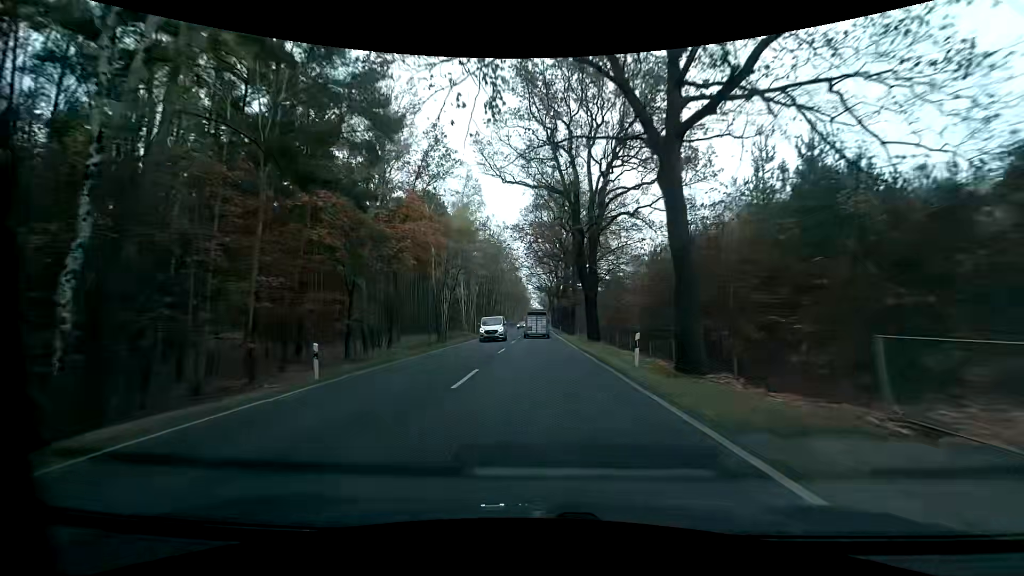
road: primary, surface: asphalt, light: Day
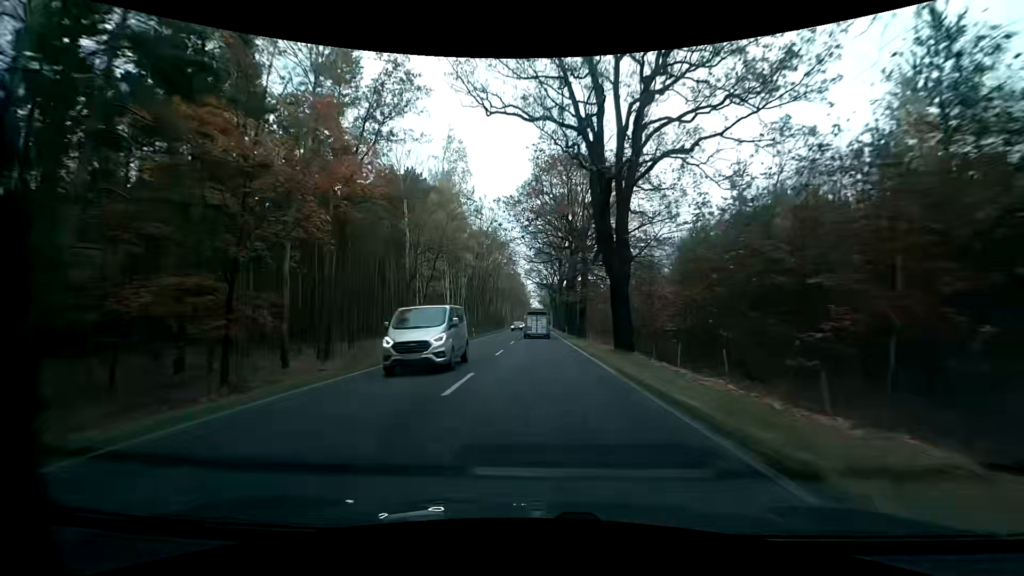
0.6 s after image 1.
(0.0, +12.9) m; +1°
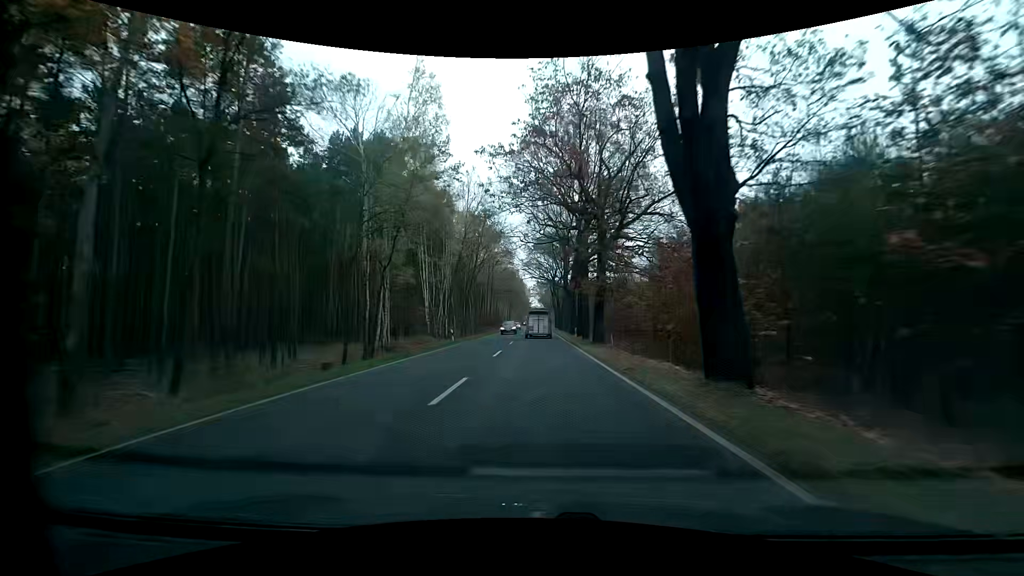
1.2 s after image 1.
(-0.1, +12.9) m; 0°
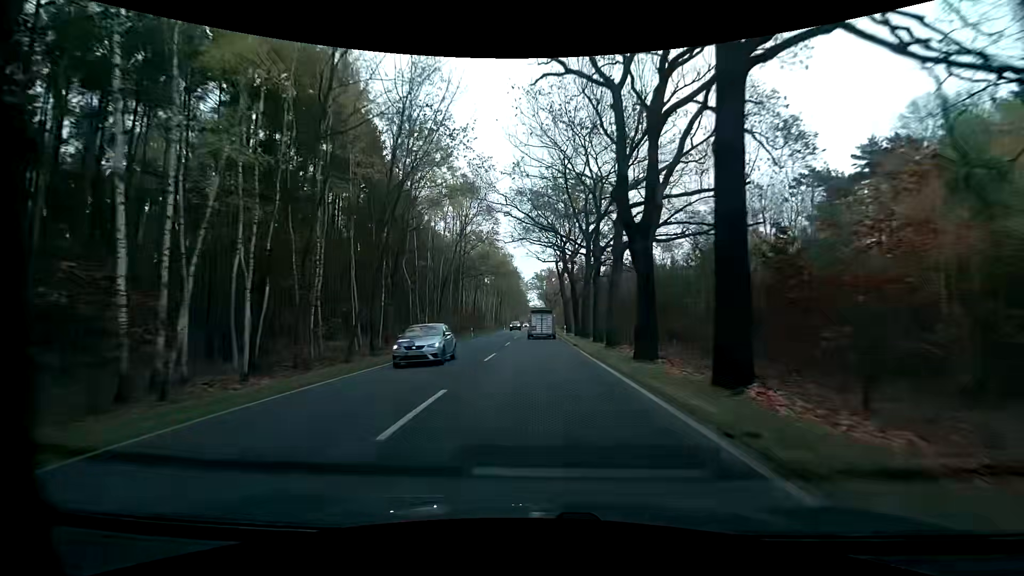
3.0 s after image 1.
(-0.1, +38.2) m; 0°
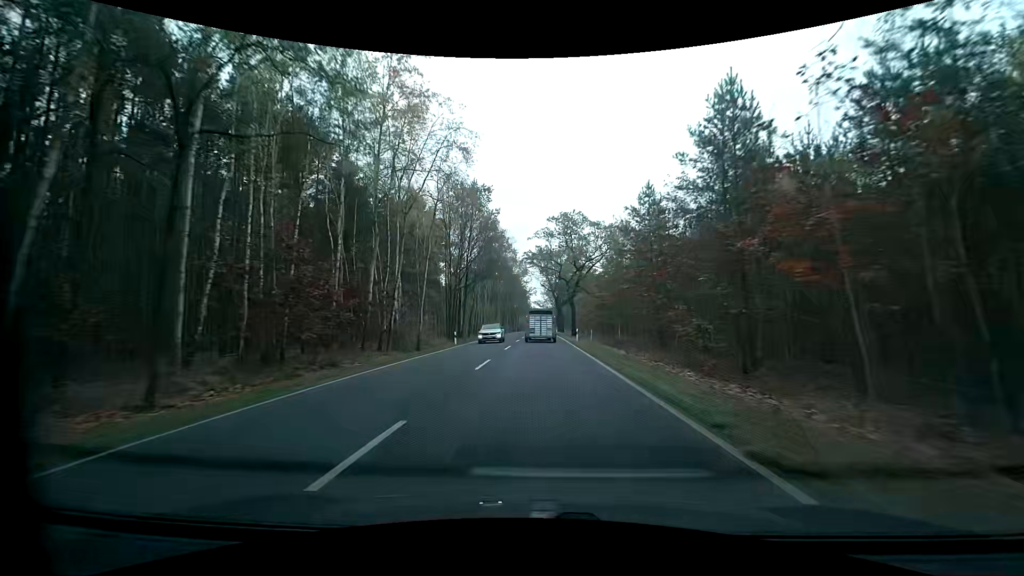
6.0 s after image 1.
(-0.3, +62.6) m; -1°
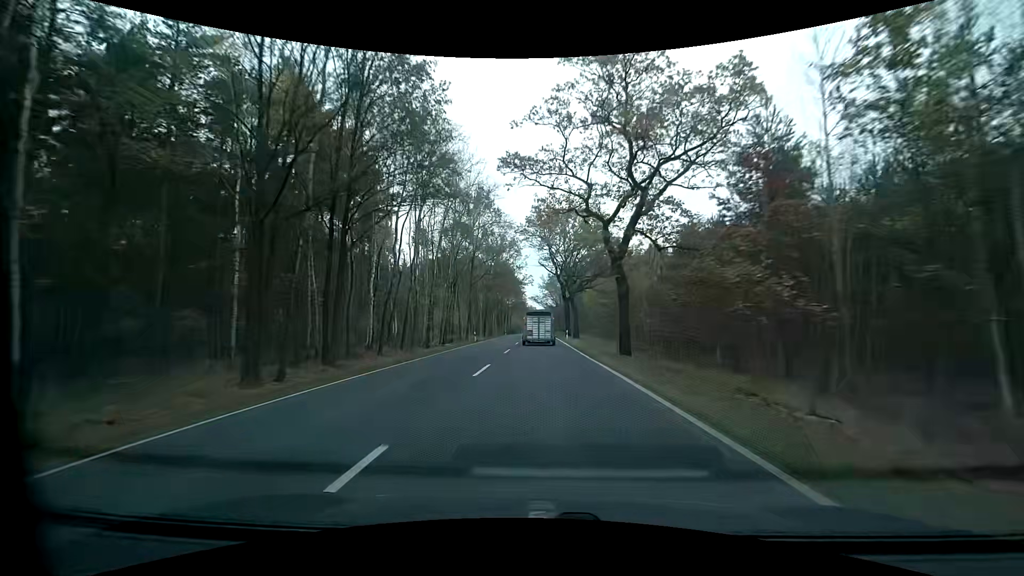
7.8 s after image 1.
(0.0, +37.2) m; 0°
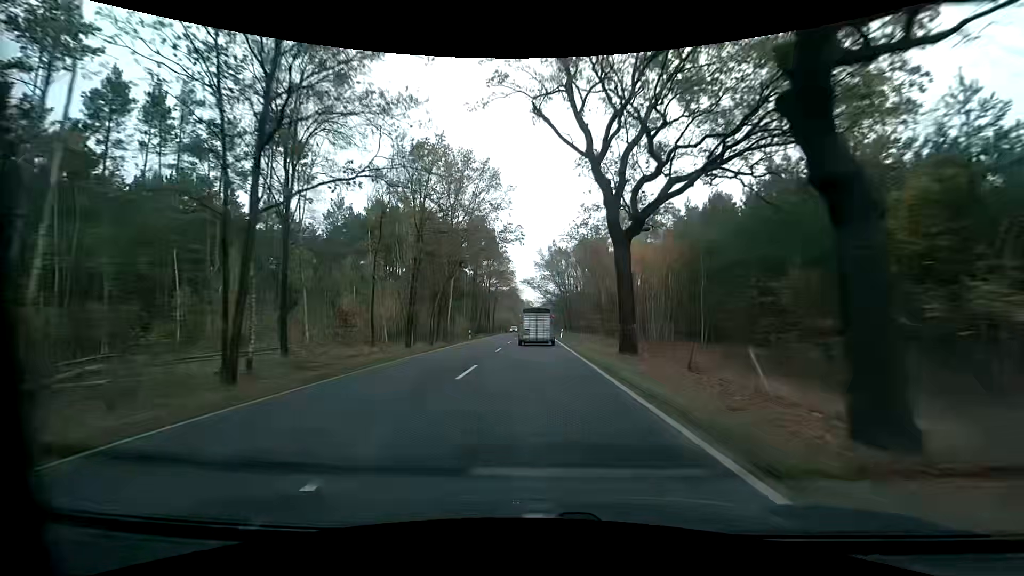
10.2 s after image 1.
(+0.2, +49.1) m; 0°
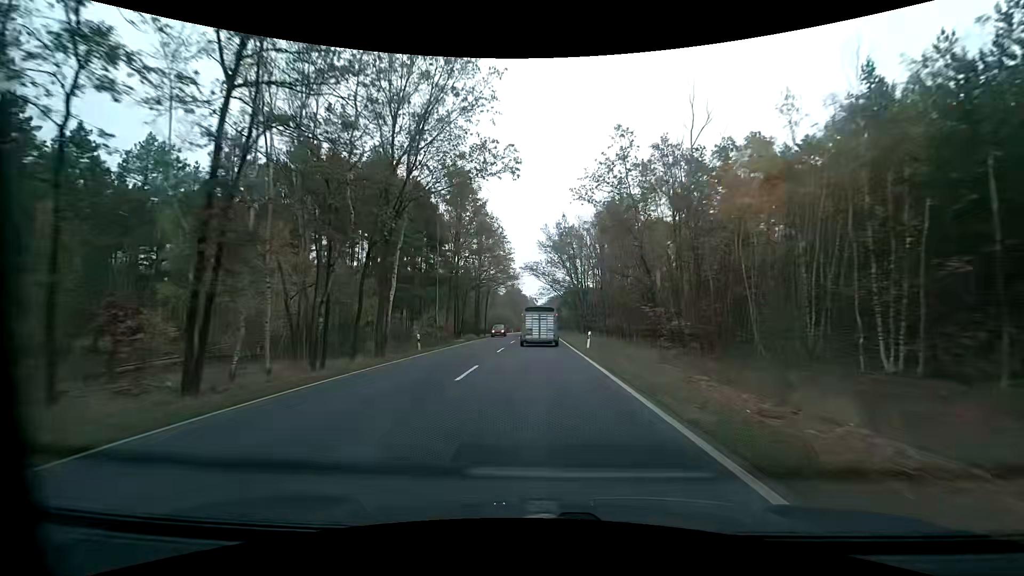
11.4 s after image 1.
(0.0, +24.2) m; 0°
(0, +10) (0, +20) (0, +30) (0, +40) (0, +50) (0, +60) (0, +70) (0, +80) (0, +90) (0, +100) m
